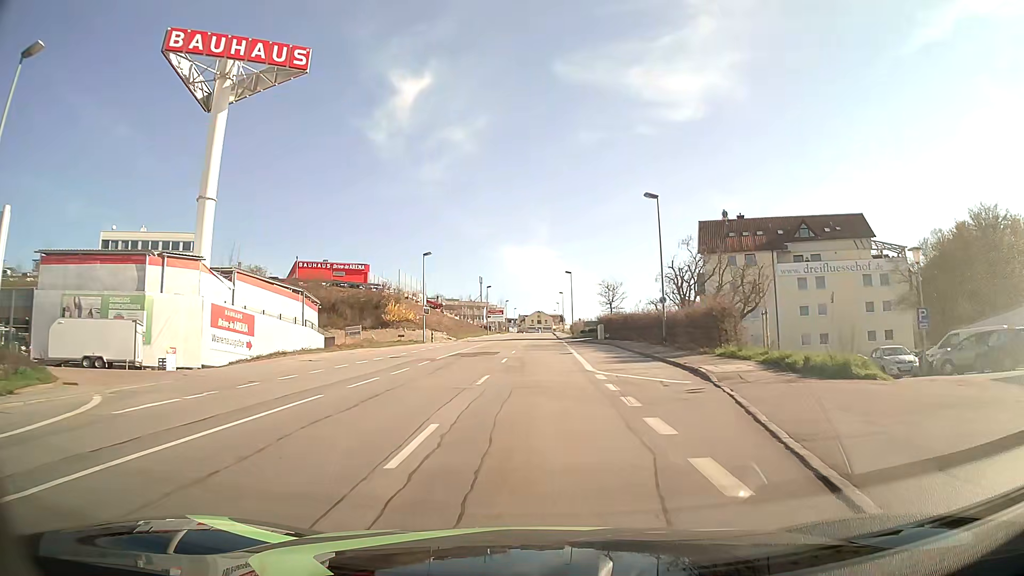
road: tertiary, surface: asphalt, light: Day
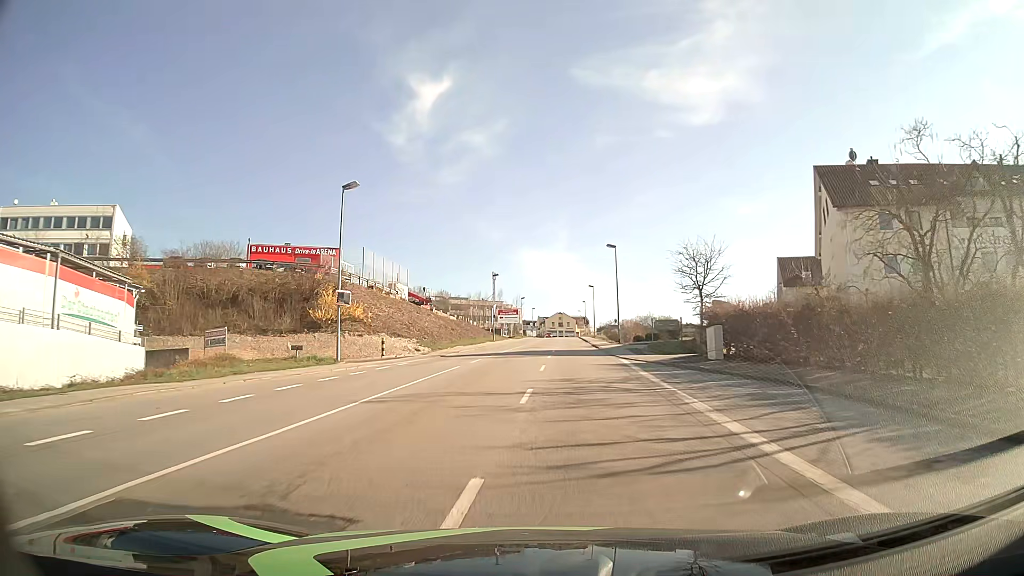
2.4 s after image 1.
(-0.4, +30.4) m; -2°
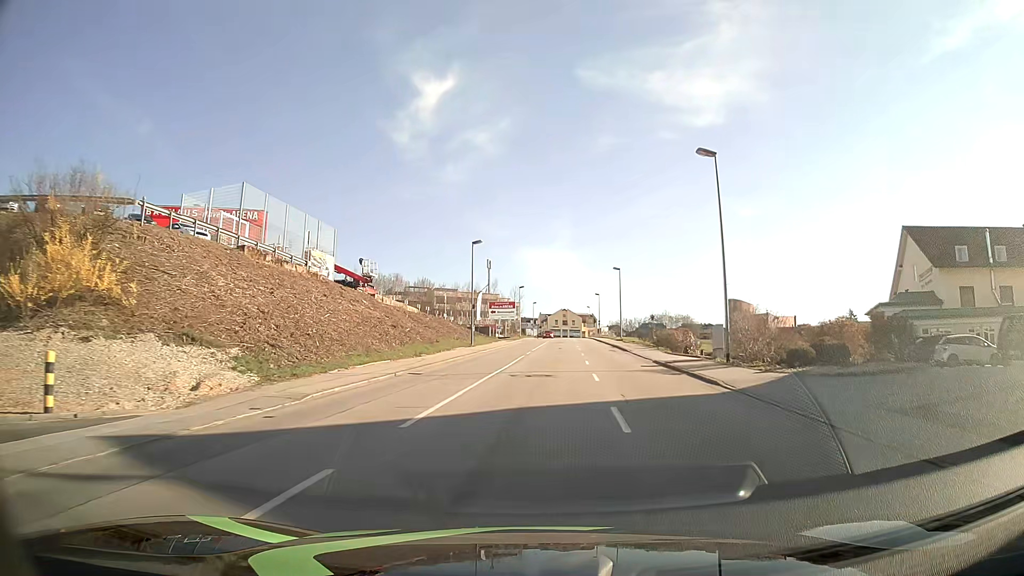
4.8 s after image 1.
(-0.3, +30.4) m; 0°
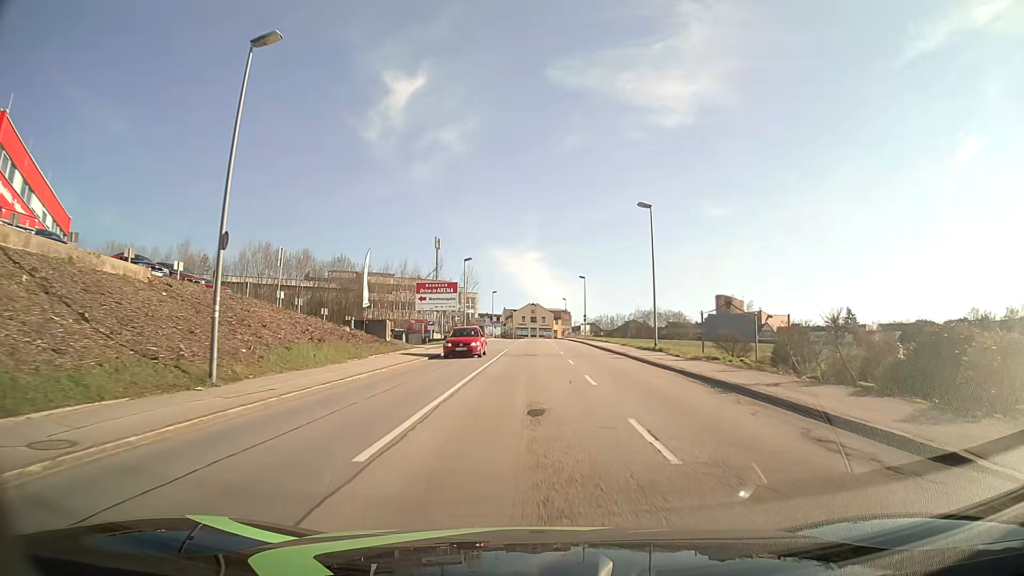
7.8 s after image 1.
(+1.3, +38.3) m; +3°
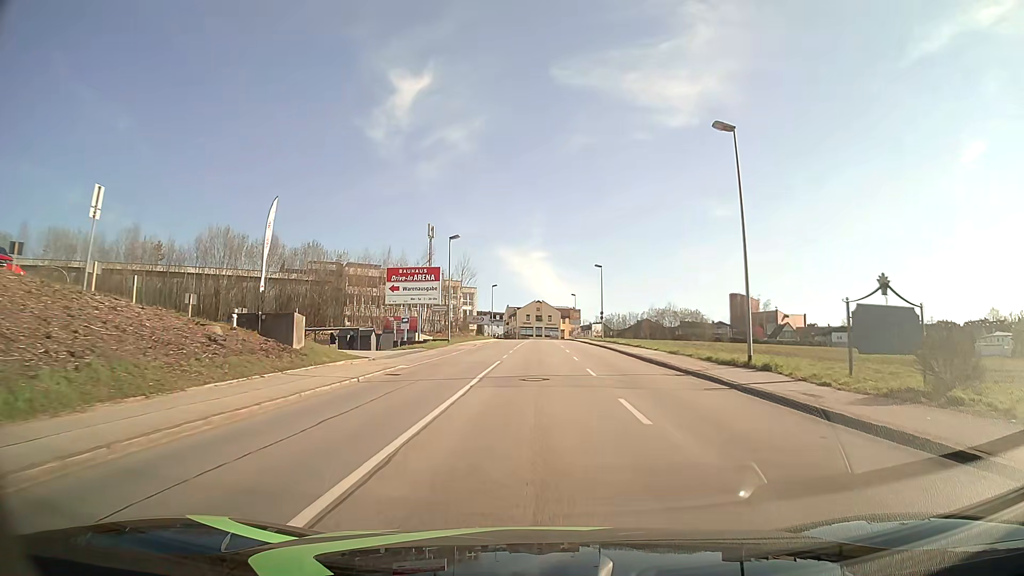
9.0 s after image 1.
(-0.1, +15.3) m; -1°
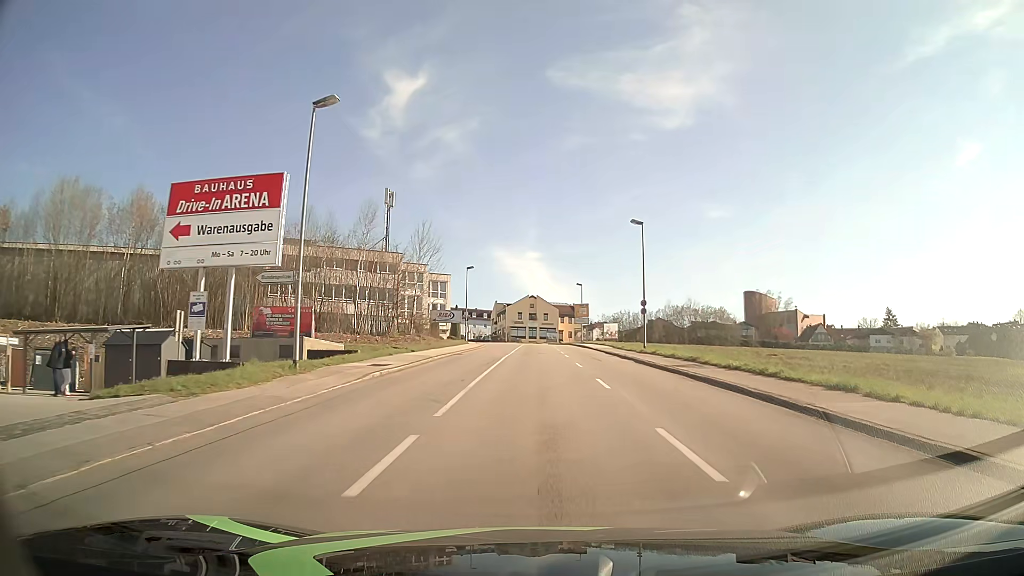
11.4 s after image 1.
(+0.2, +30.7) m; +1°
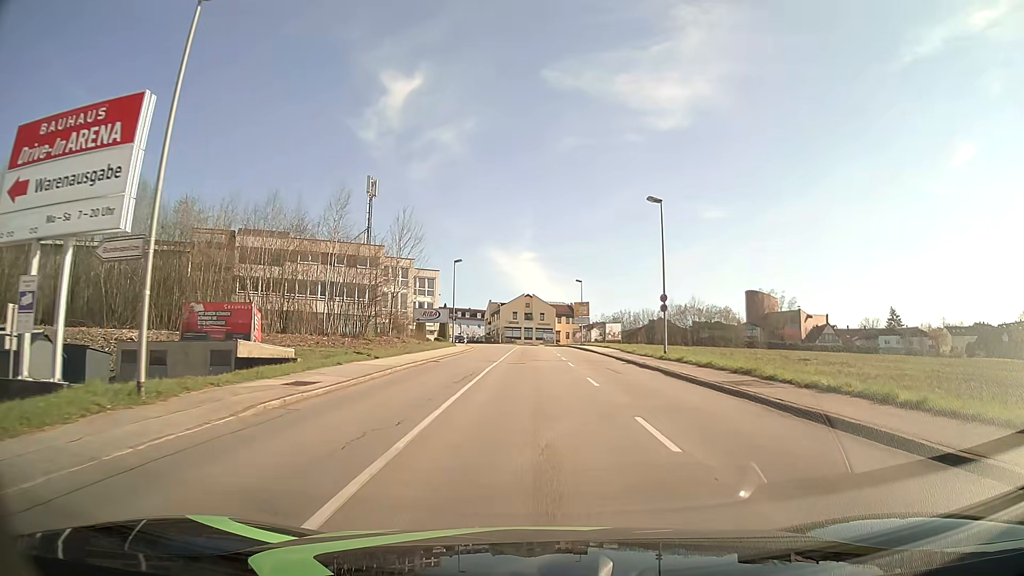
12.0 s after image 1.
(0.0, +7.6) m; 0°
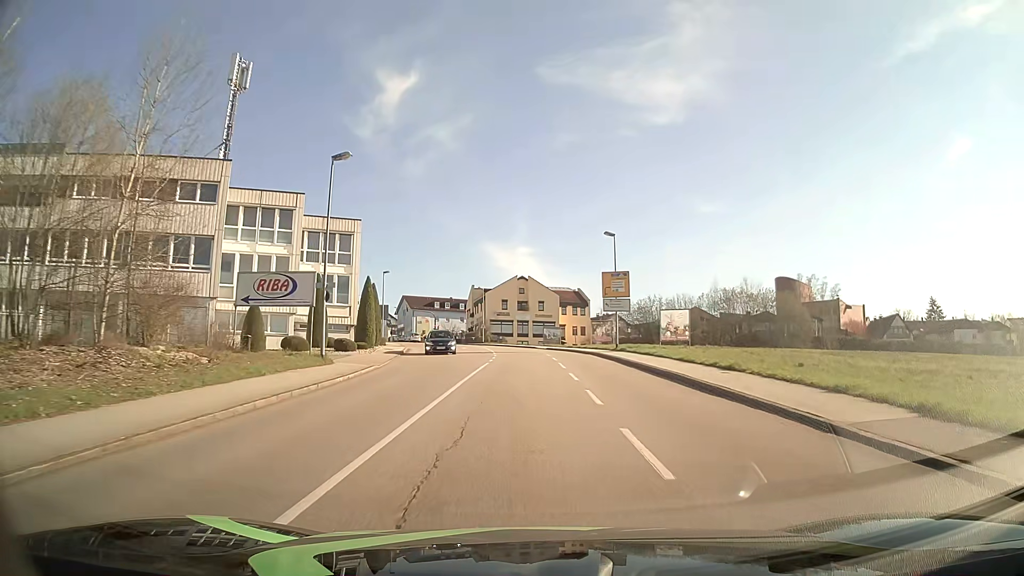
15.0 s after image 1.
(+0.2, +38.4) m; 0°
(0, +10) (0, +20) (0, +30) (-1, +40) (-2, +50) (-3, +60) (-5, +70) (-8, +79) (-11, +89) (-15, +98) m
